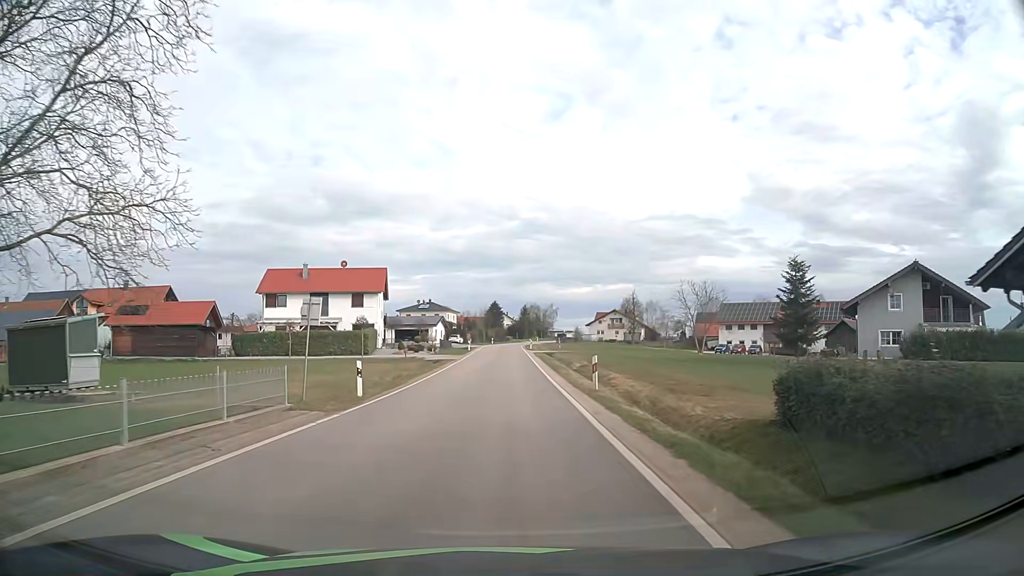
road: tertiary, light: Day
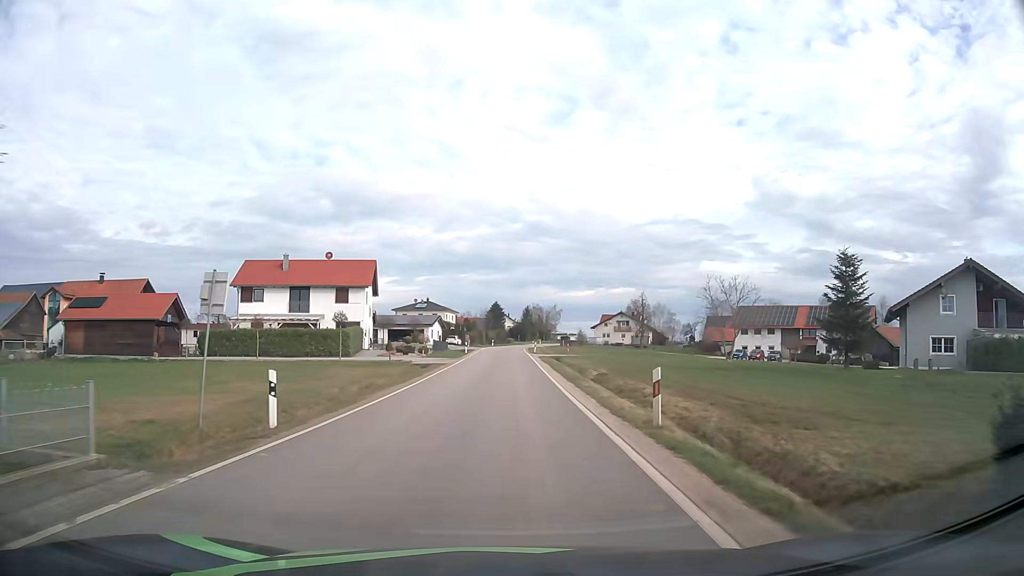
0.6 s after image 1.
(0.0, +7.4) m; 0°
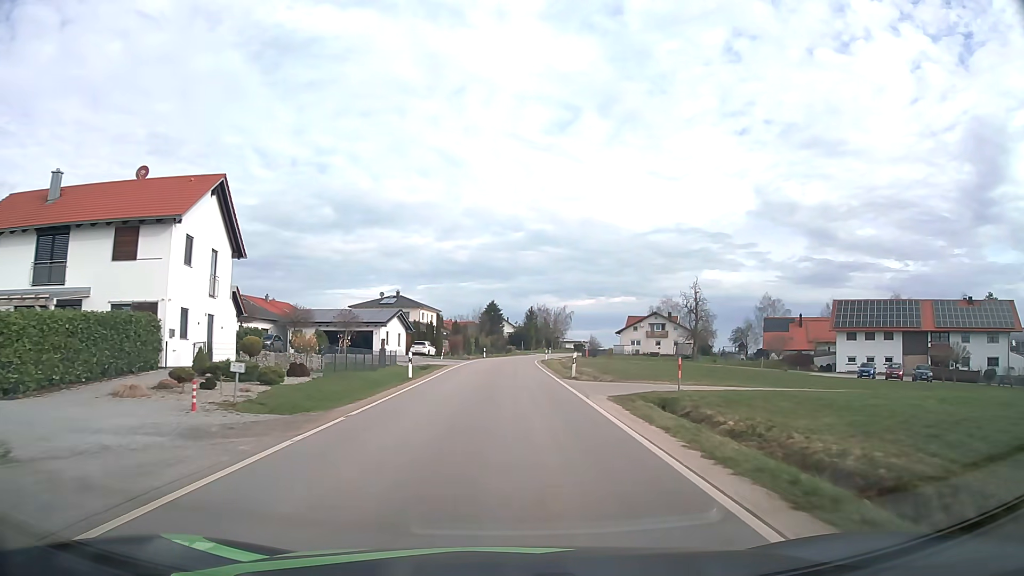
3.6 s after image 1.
(+0.1, +37.0) m; 0°
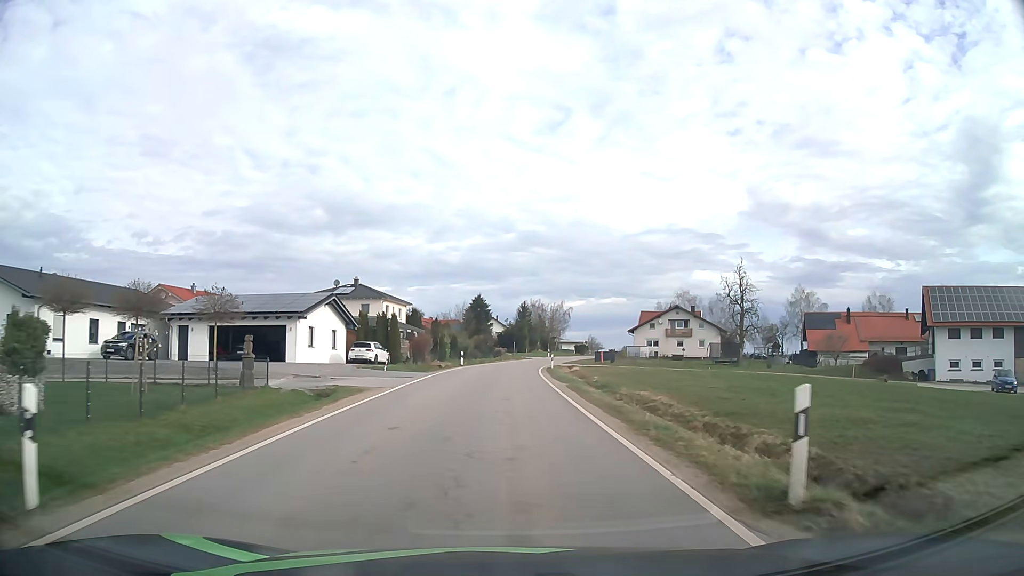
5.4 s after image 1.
(+0.2, +21.9) m; +1°
(0, +10) (0, +20) (0, +30) (+1, +40) (+1, +50) (+2, +60) (+4, +70) (+6, +80) (+8, +89) (+11, +99) m
